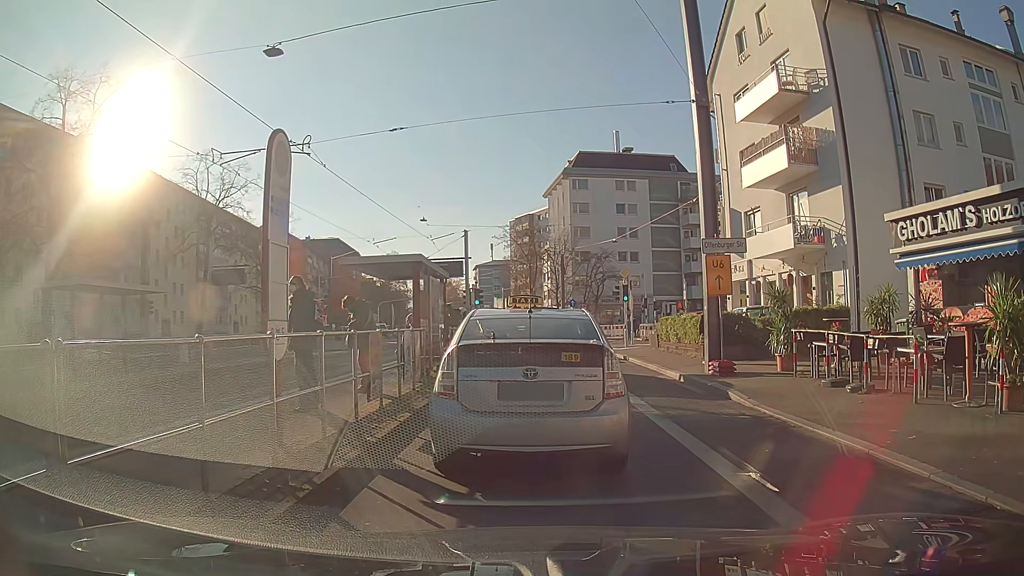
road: primary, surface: asphalt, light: Day
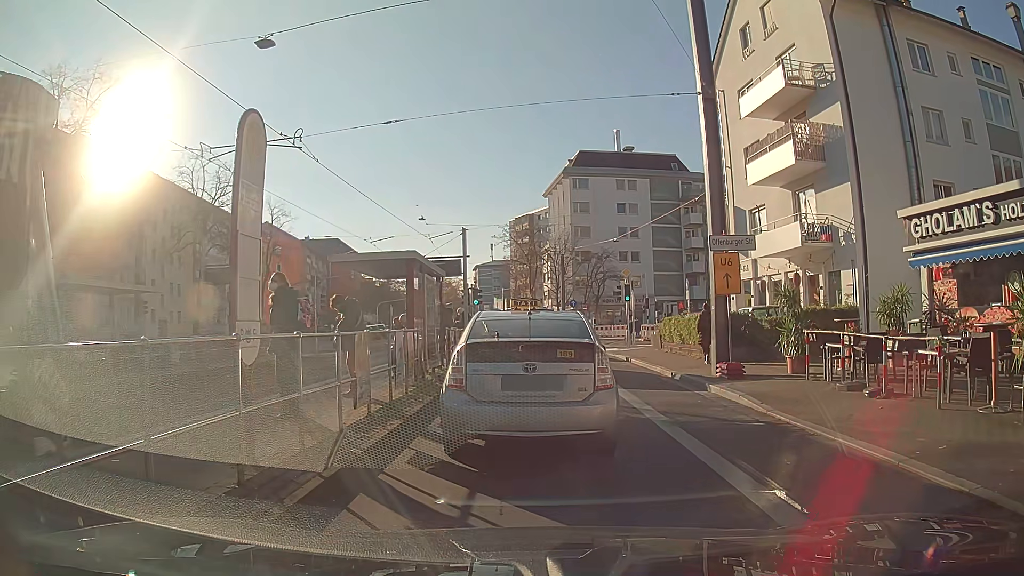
(0.0, +0.7) m; +2°
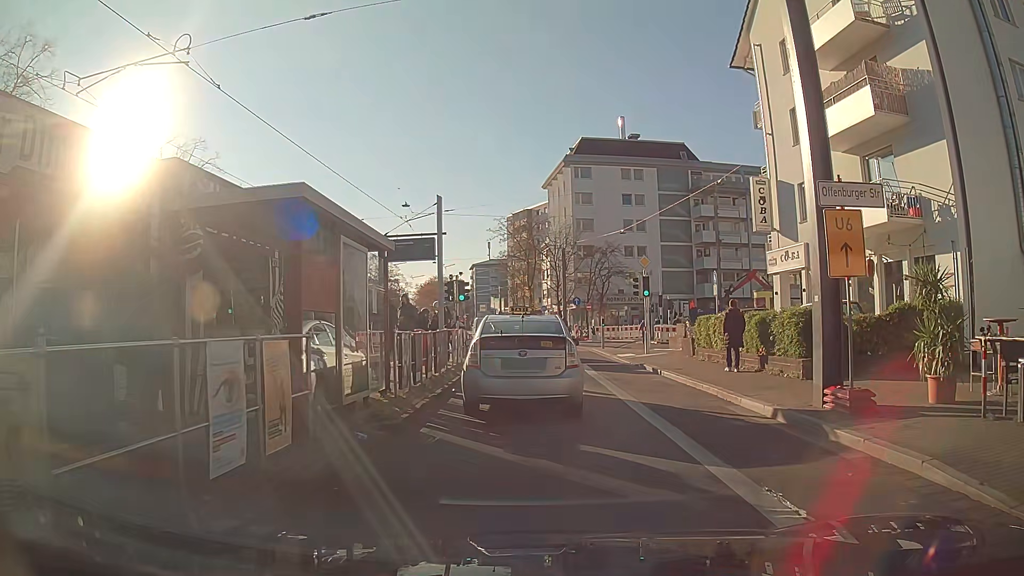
(-0.1, +6.1) m; -2°
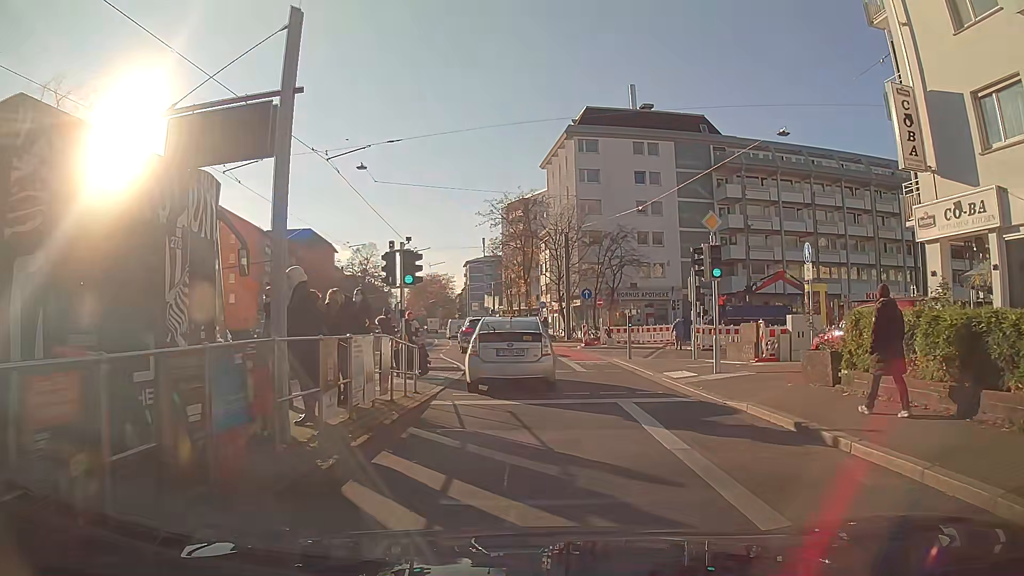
(0.0, +11.1) m; 0°
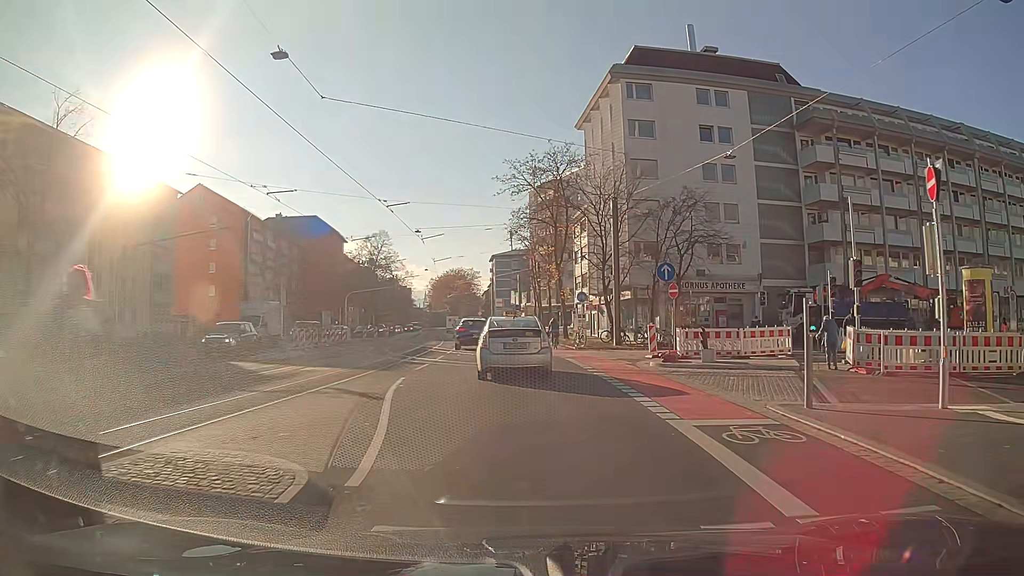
(-0.2, +15.0) m; -2°
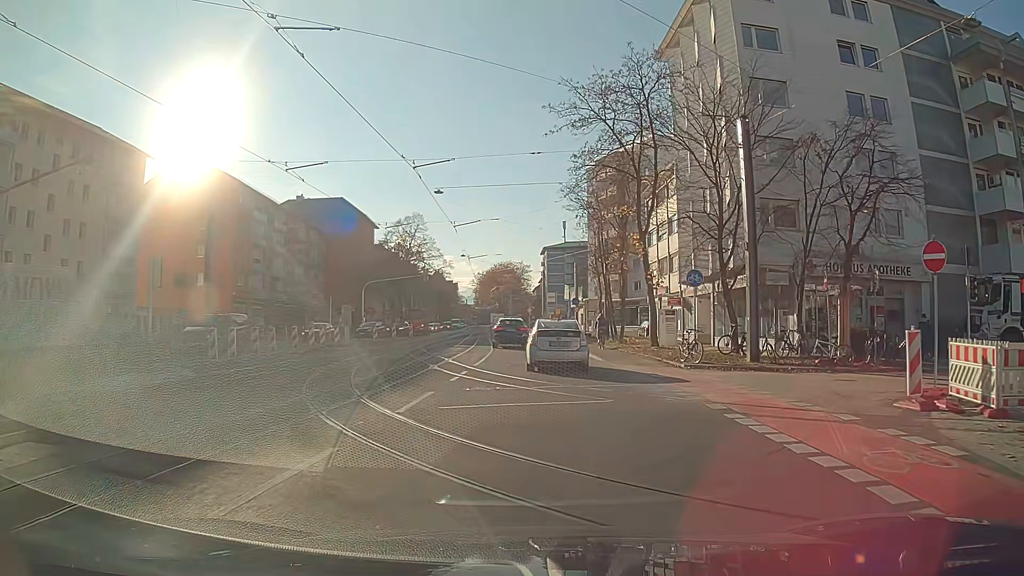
(-0.7, +15.8) m; -4°
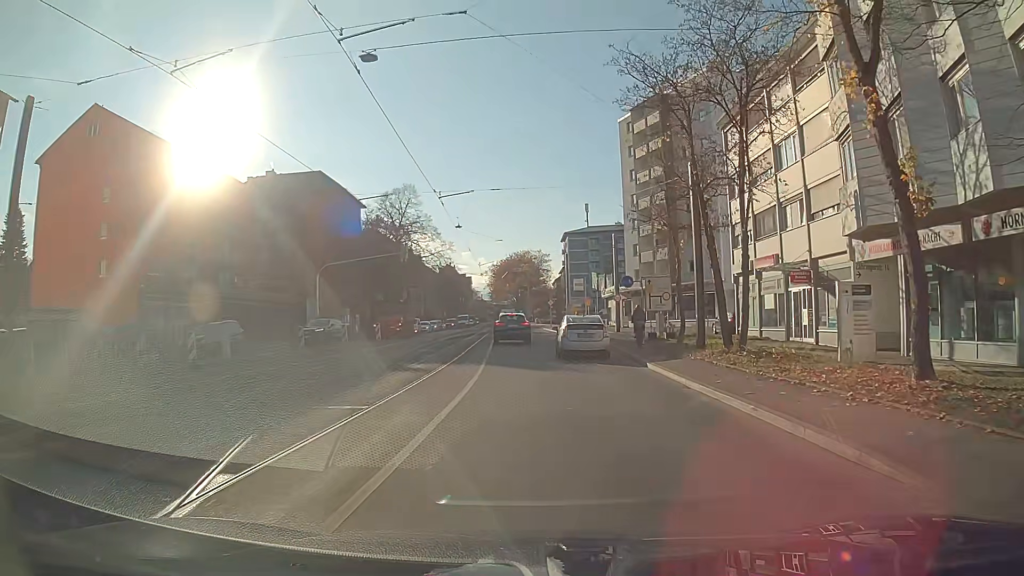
(-0.2, +20.4) m; -1°
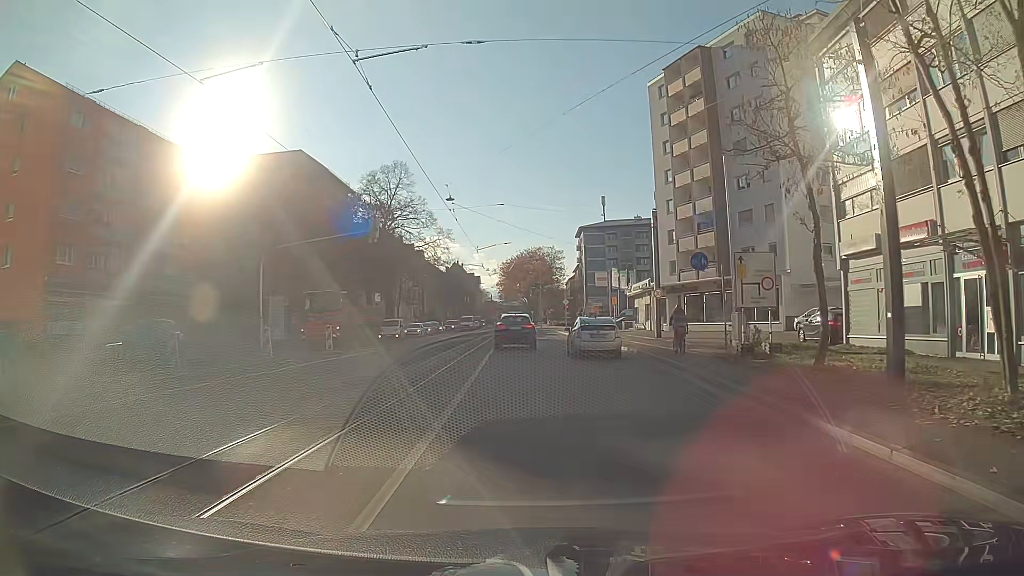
(-0.1, +12.7) m; 0°
(0, +10) (0, +20) (-1, +30) (-1, +40) (-2, +50) (-2, +60) (-2, +70) (-3, +80) (-3, +90) (-3, +100) m
